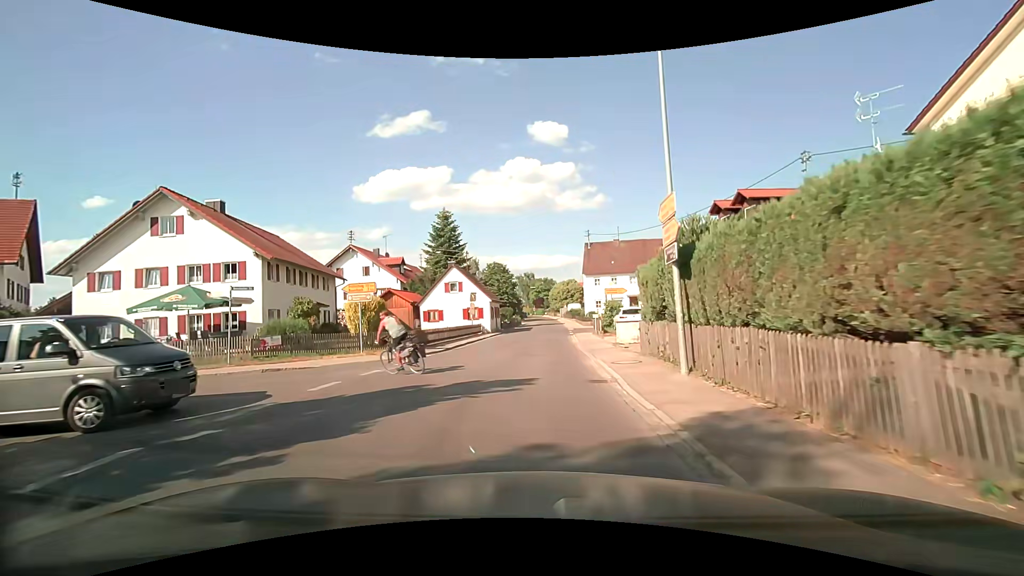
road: secondary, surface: asphalt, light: Day
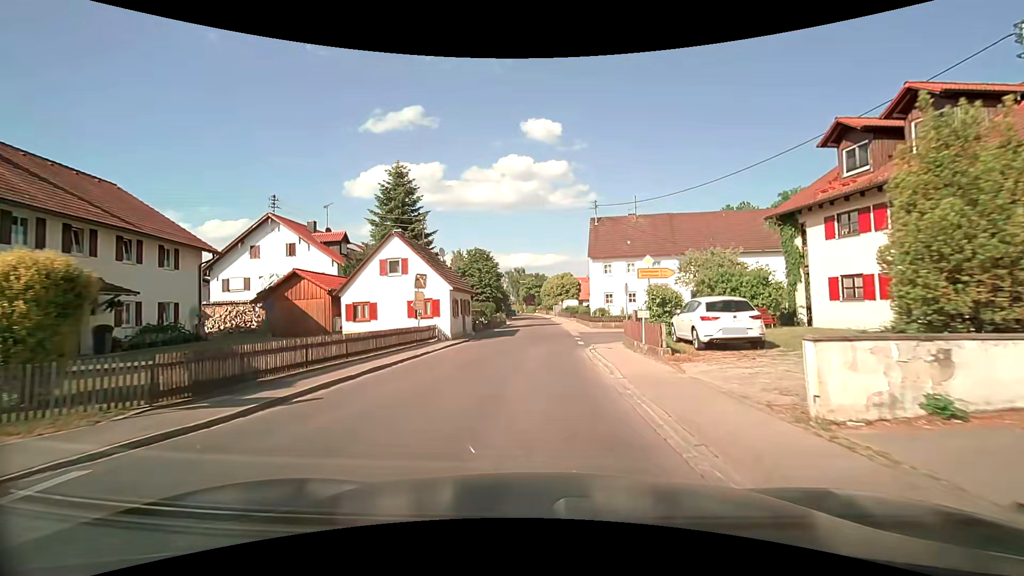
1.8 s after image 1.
(+0.2, +16.1) m; +2°
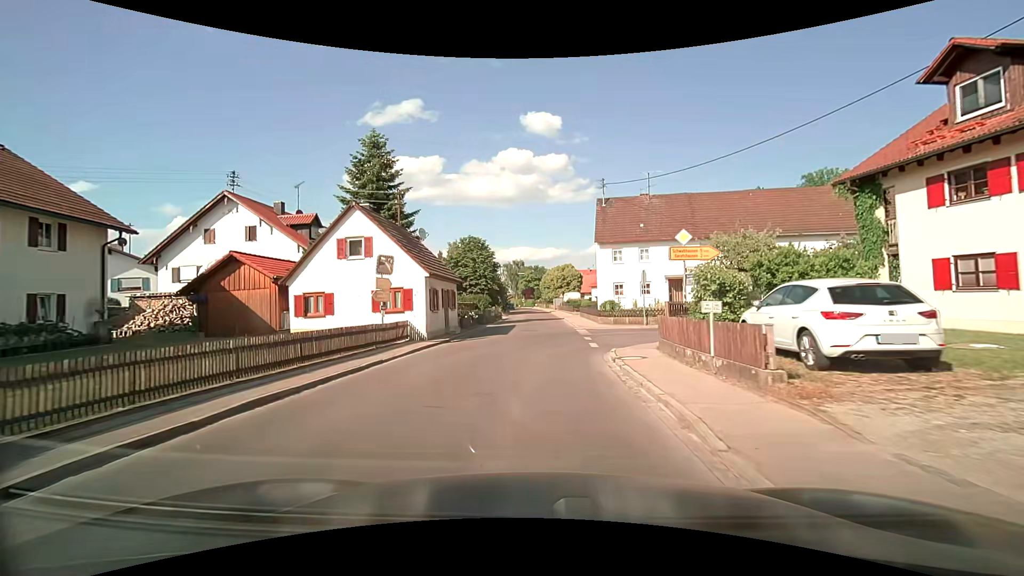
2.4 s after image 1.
(0.0, +5.9) m; 0°
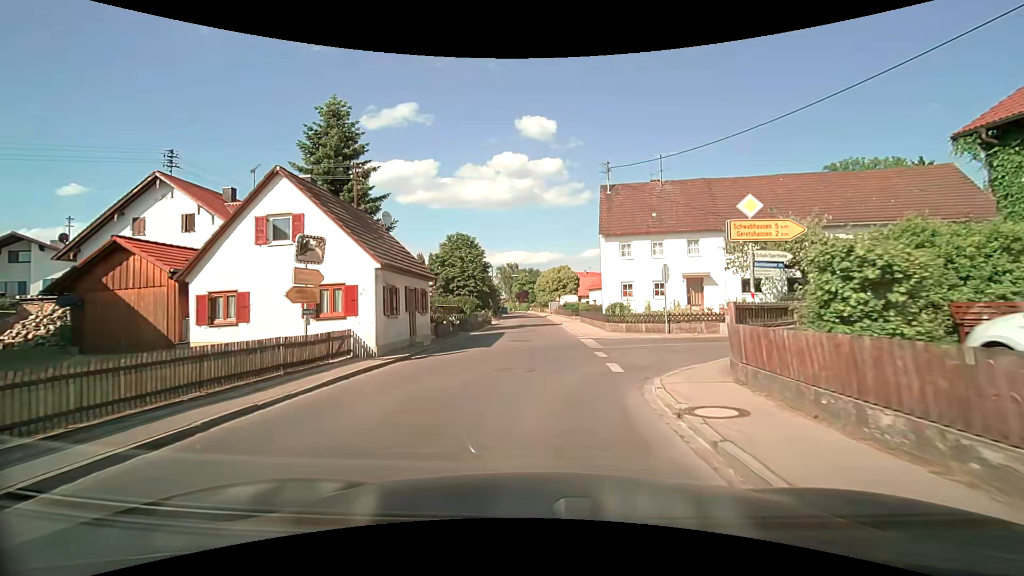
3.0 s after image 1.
(0.0, +6.1) m; +1°
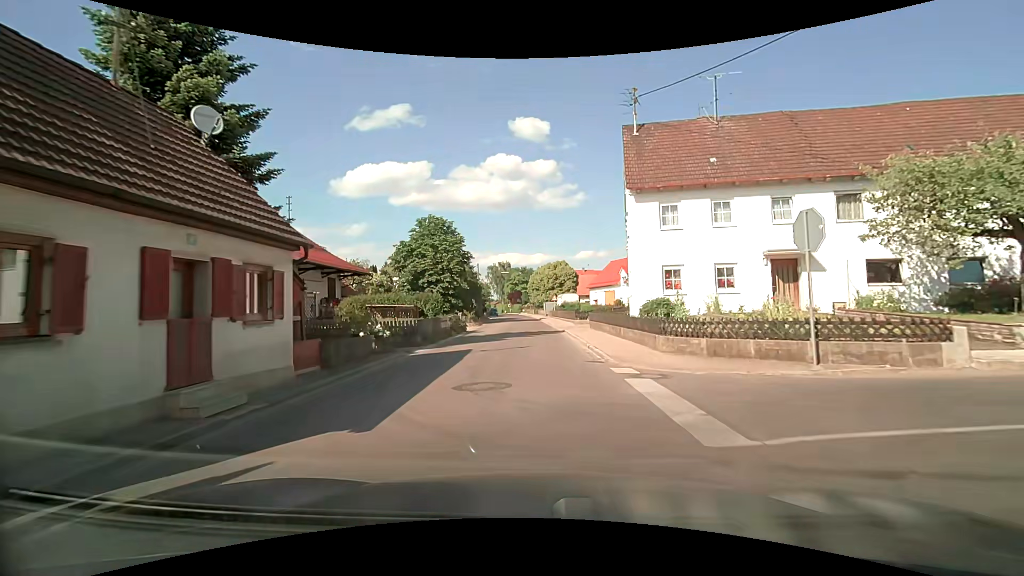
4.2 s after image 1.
(+0.2, +12.5) m; +1°
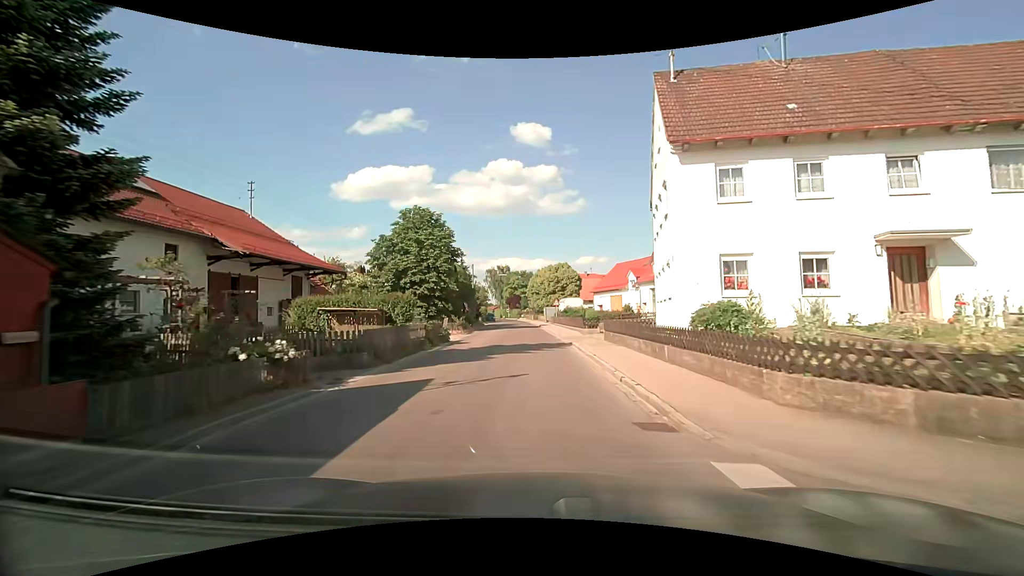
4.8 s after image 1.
(0.0, +6.4) m; 0°
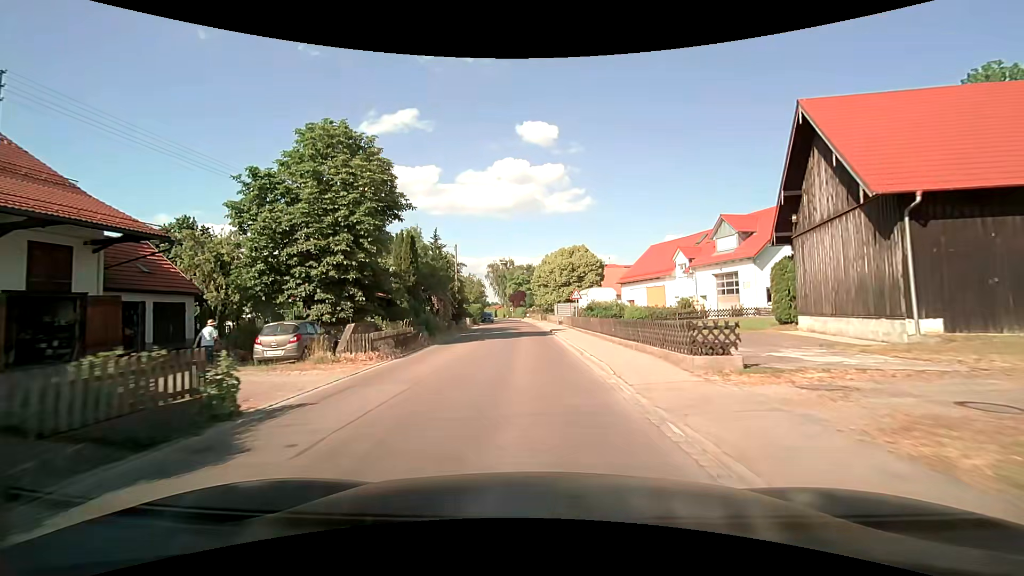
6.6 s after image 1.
(-0.1, +20.0) m; 0°
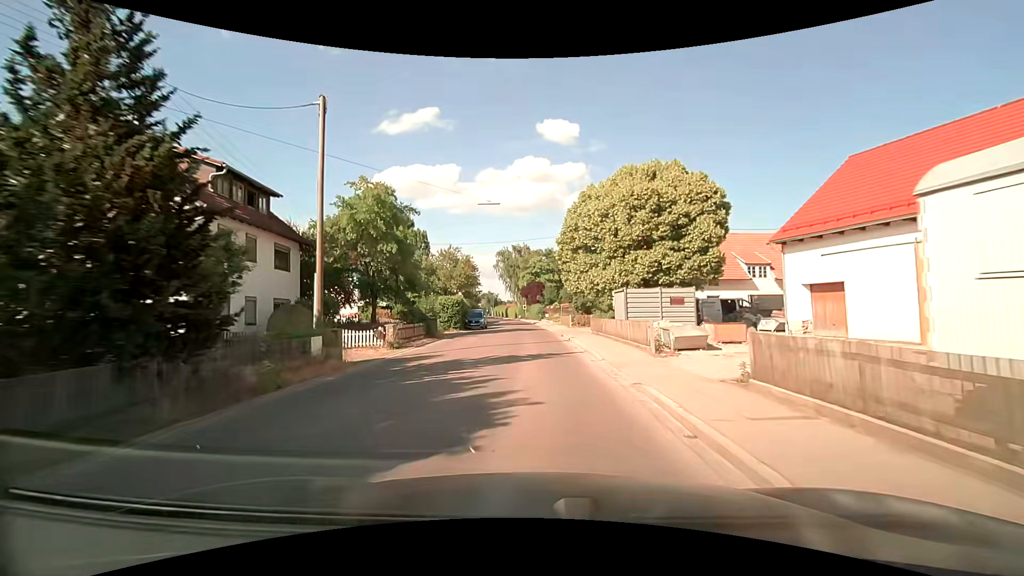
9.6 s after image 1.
(-1.1, +35.4) m; -3°
(0, +10) (0, +20) (0, +30) (-1, +40) (-1, +50) (-2, +60) (-3, +70) (-3, +80) (-5, +90) (-6, +100) m
